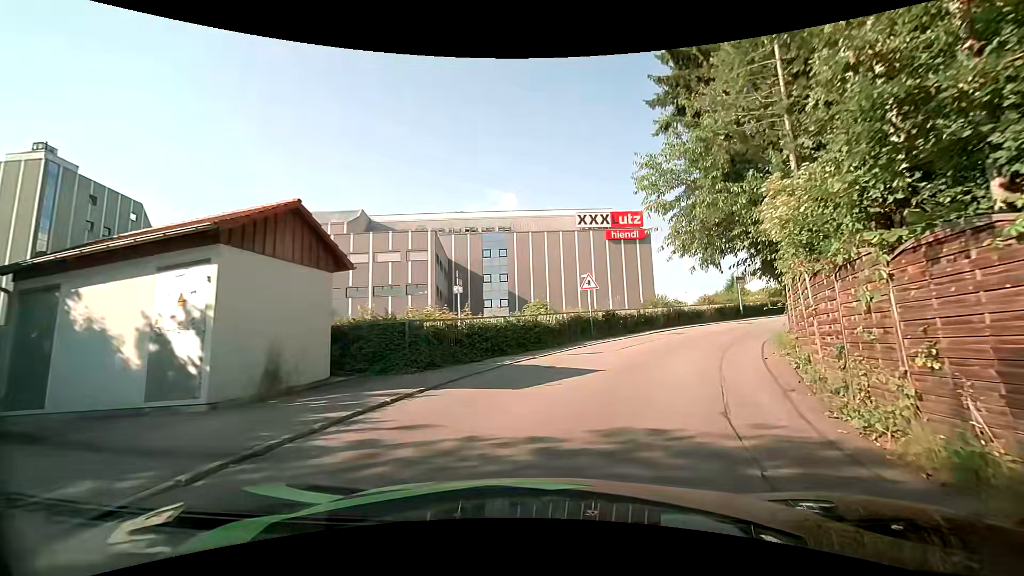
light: Day
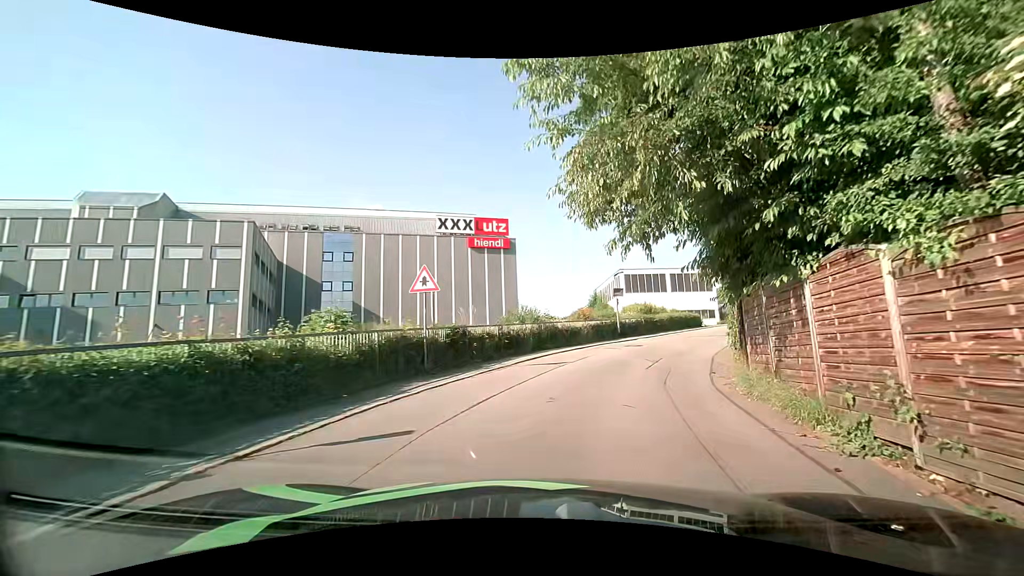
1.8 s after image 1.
(+1.7, +8.6) m; +18°
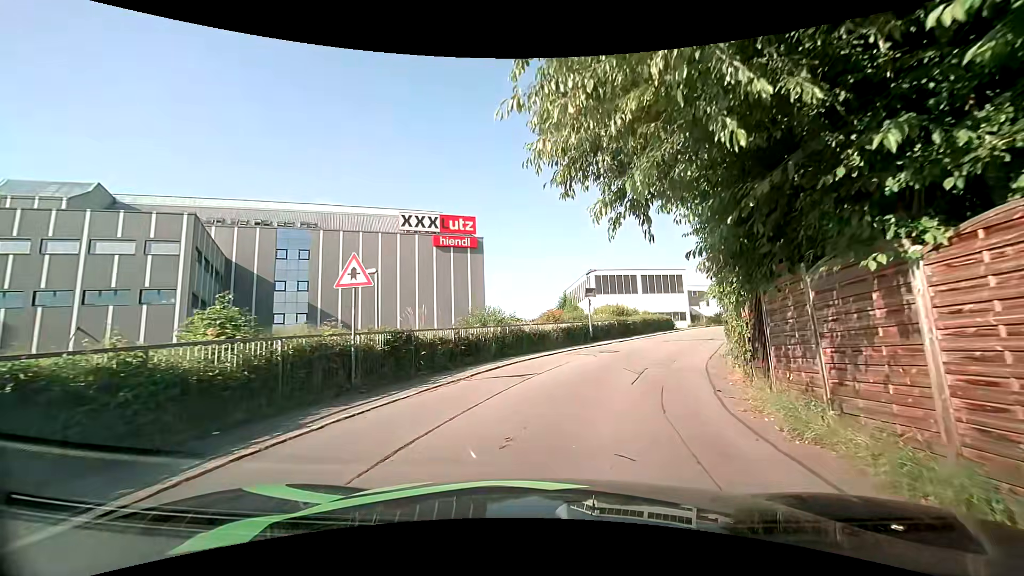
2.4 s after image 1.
(+0.1, +2.7) m; +3°
